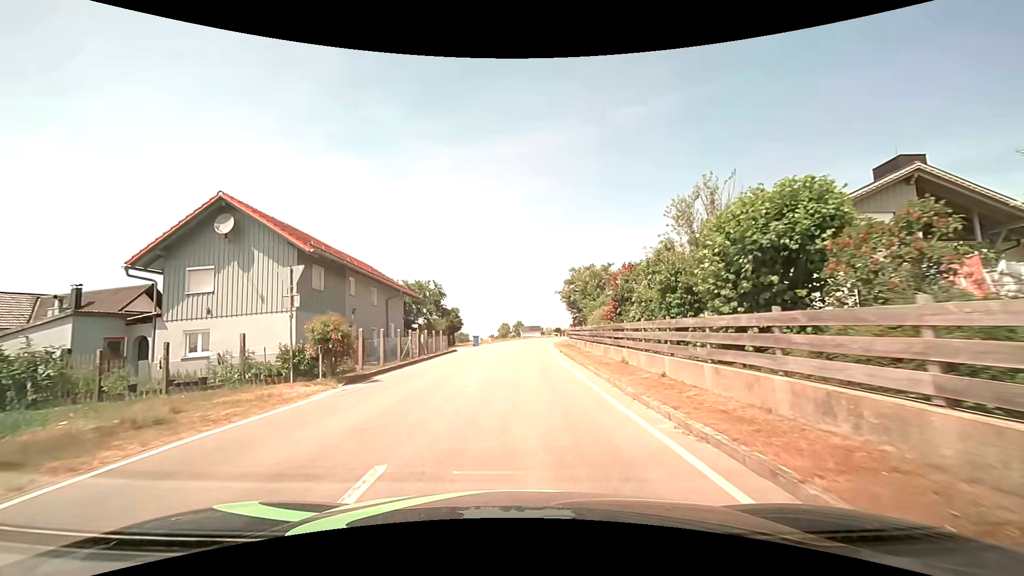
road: tertiary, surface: asphalt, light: Day
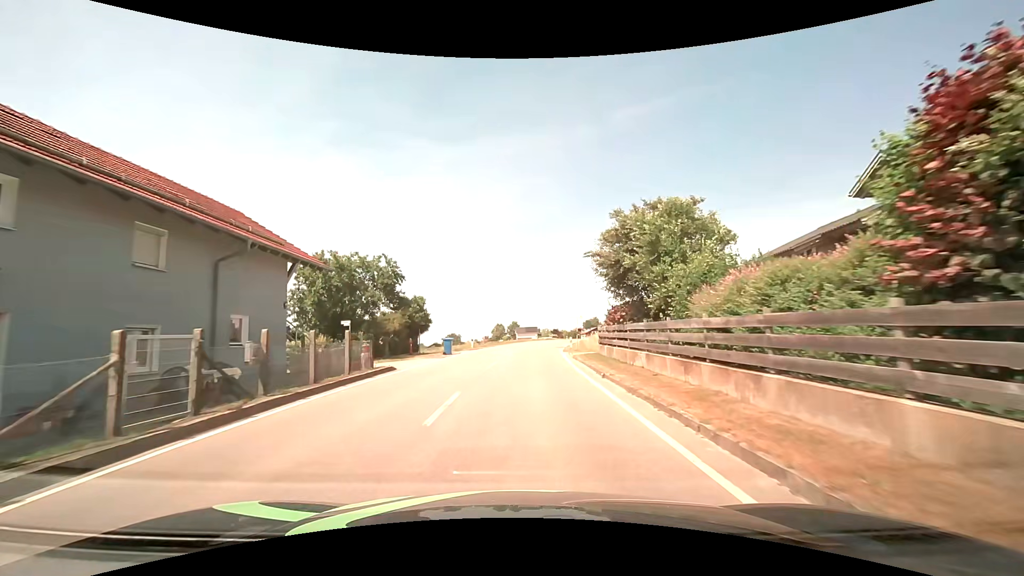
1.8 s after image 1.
(0.0, +17.5) m; 0°
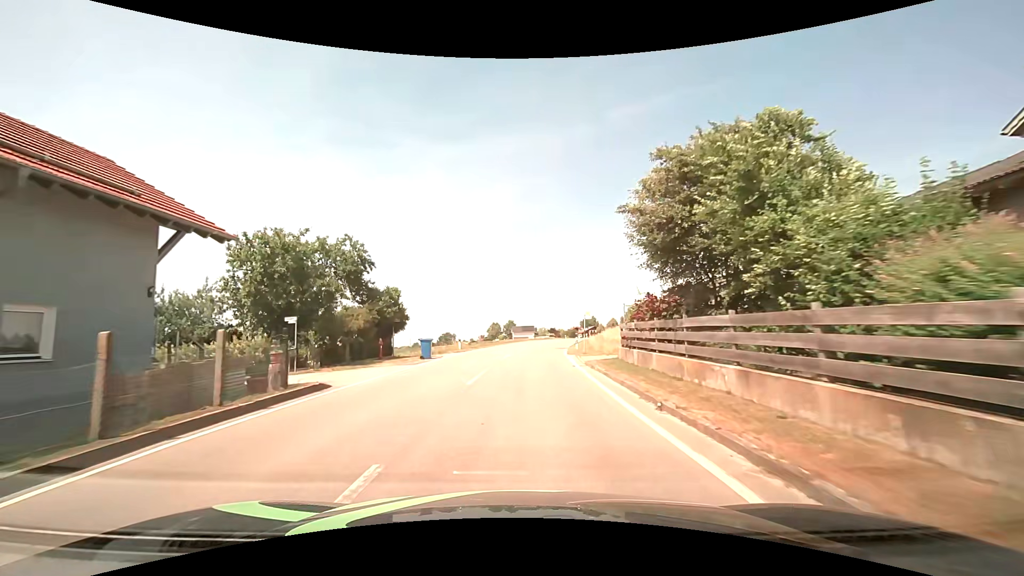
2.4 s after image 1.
(+0.1, +6.4) m; +1°
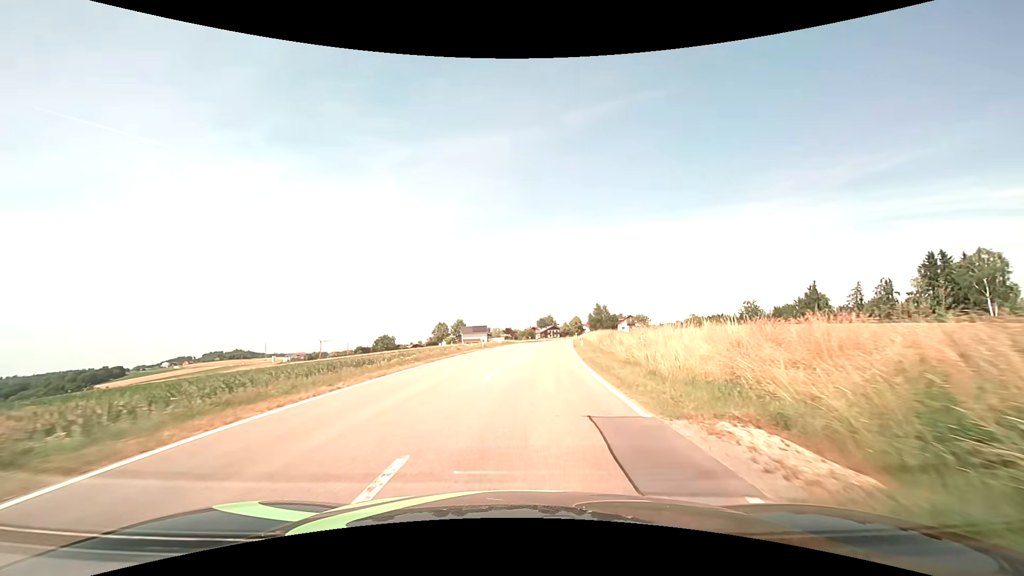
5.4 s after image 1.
(+1.3, +35.1) m; +5°
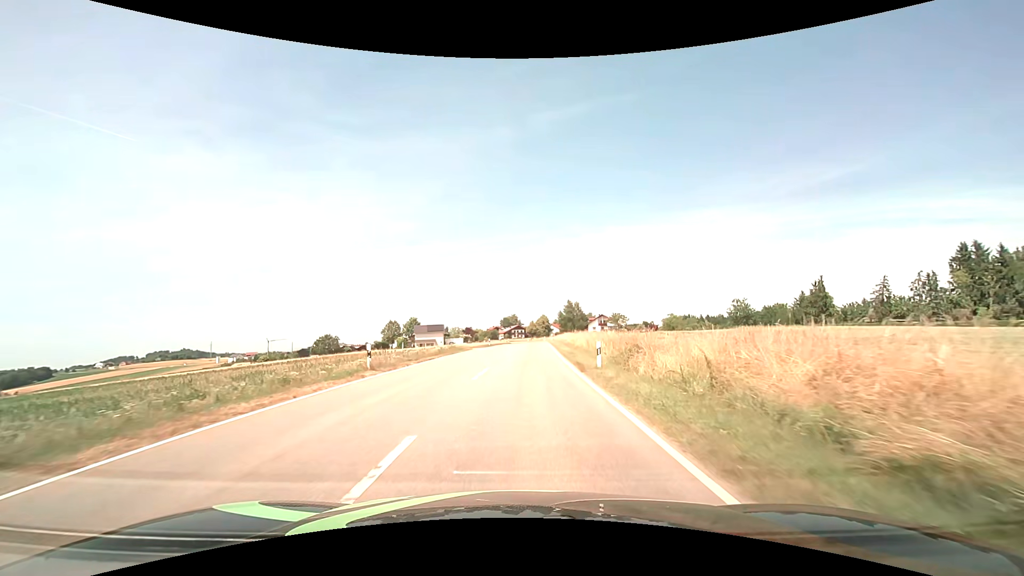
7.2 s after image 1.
(+1.0, +22.9) m; +4°
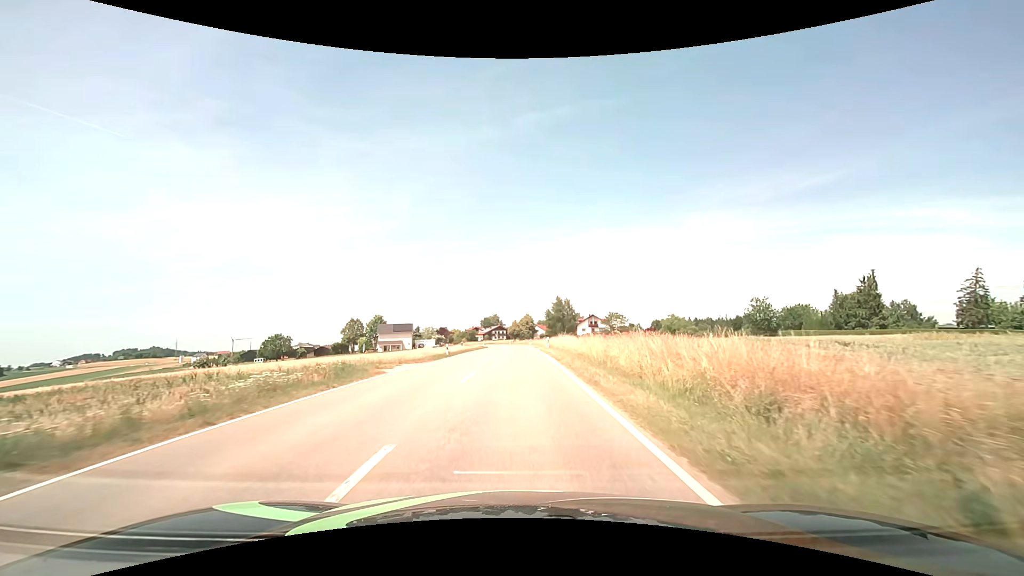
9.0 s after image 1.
(+0.5, +23.7) m; +2°
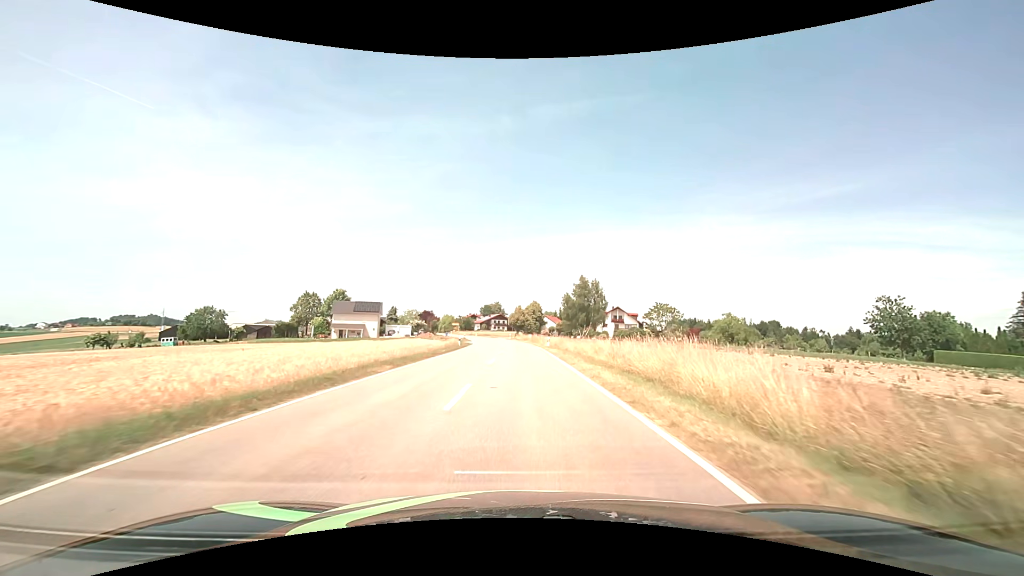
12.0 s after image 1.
(-0.3, +40.6) m; 0°
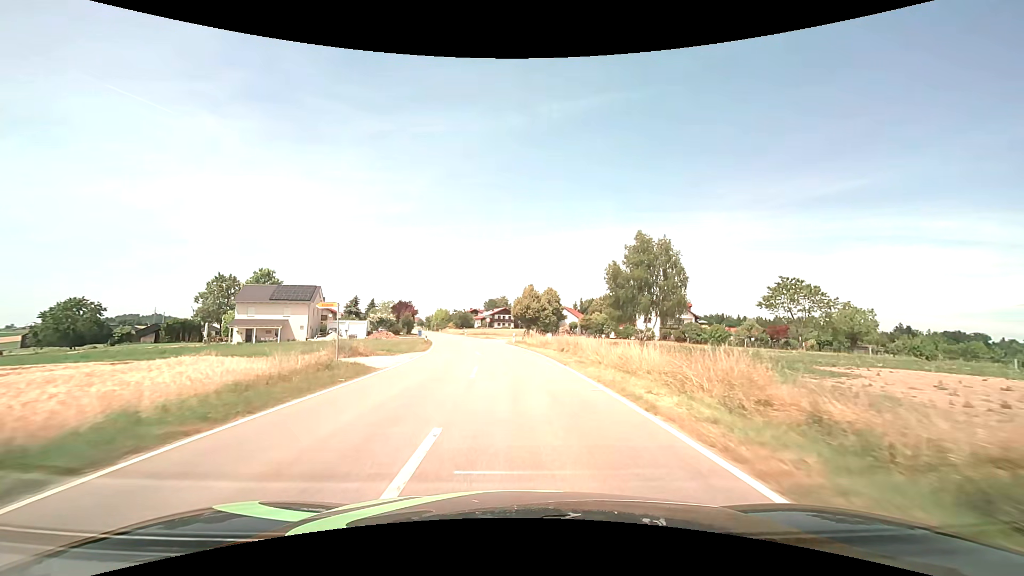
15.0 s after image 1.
(-0.1, +41.5) m; -1°
(0, +10) (0, +20) (-1, +30) (-2, +40) (-4, +50) (-6, +60) (-8, +69) (-10, +79) (-12, +89) (-15, +99) m
